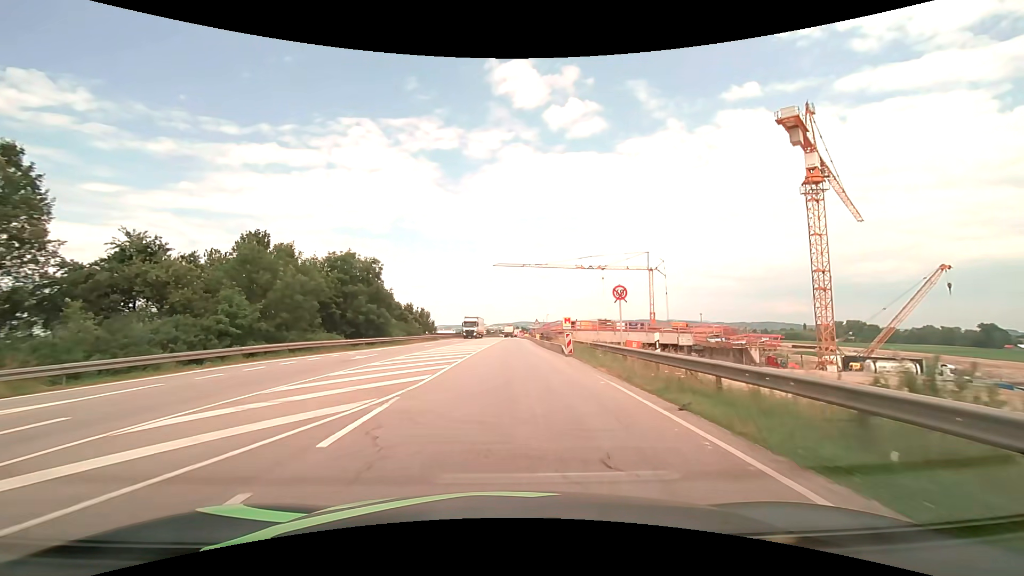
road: motorway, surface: asphalt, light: Day
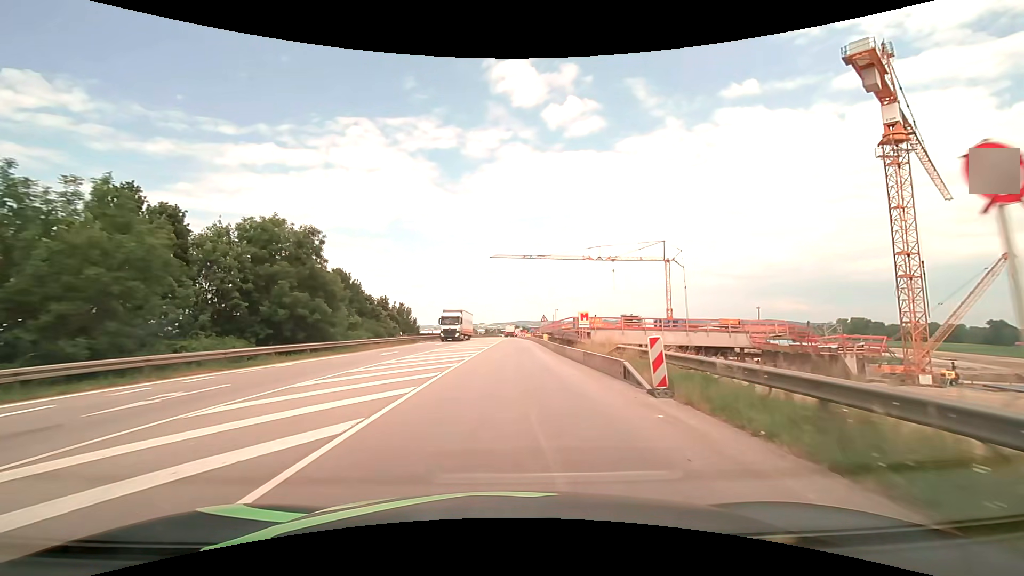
(0.0, +15.4) m; 0°
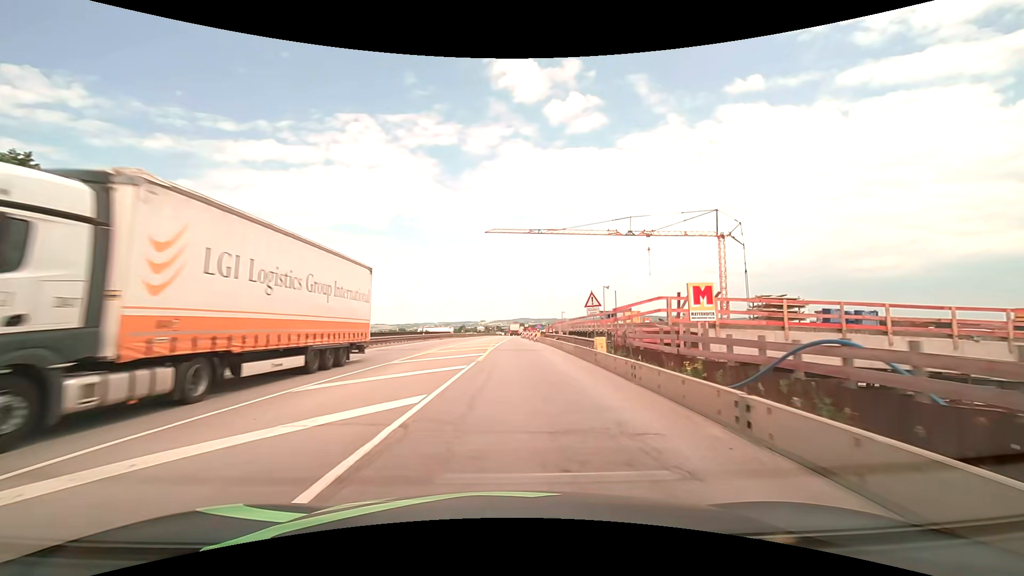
(0.0, +30.6) m; 0°
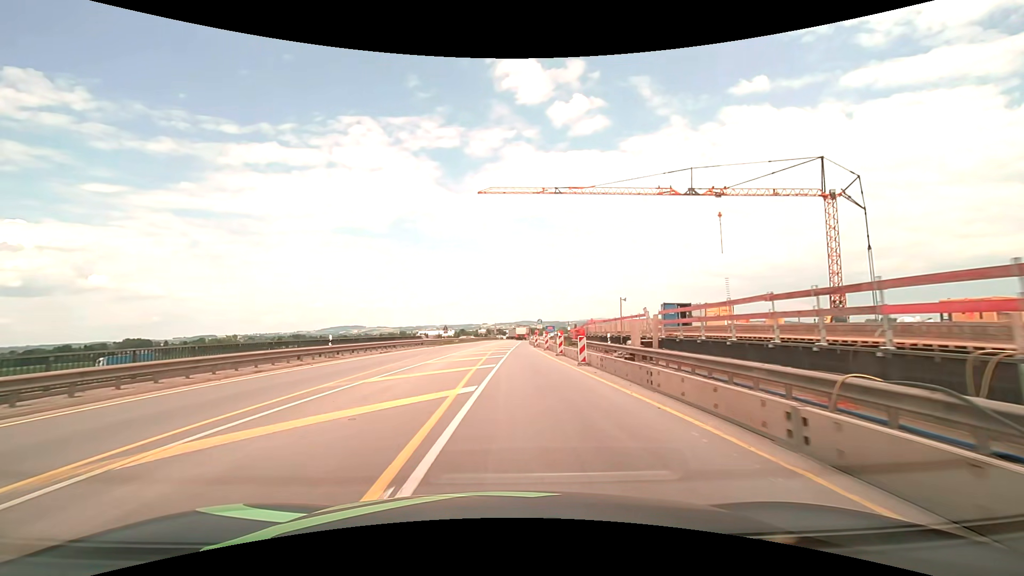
(0.0, +30.7) m; 0°
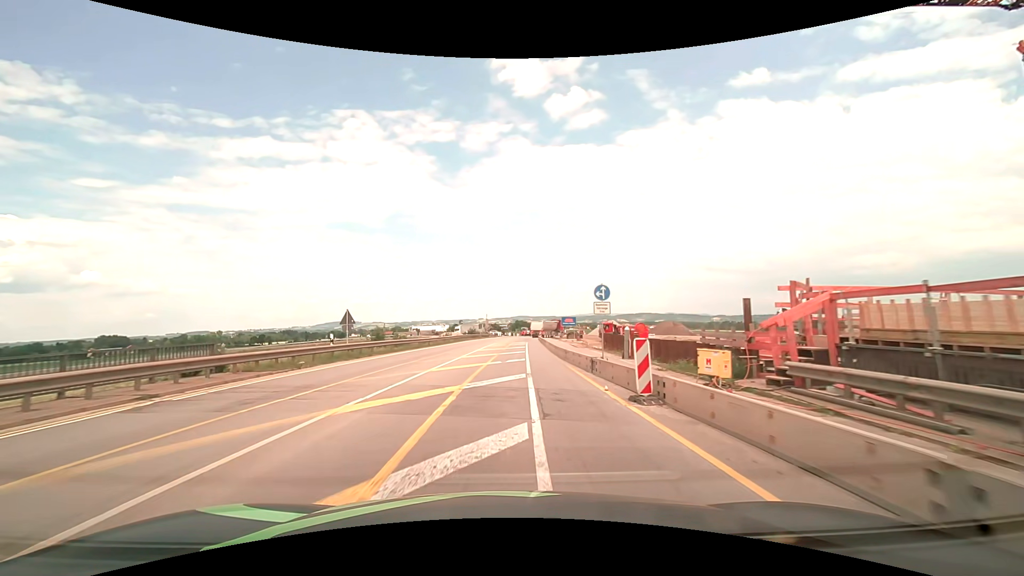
(+0.1, +38.4) m; +1°
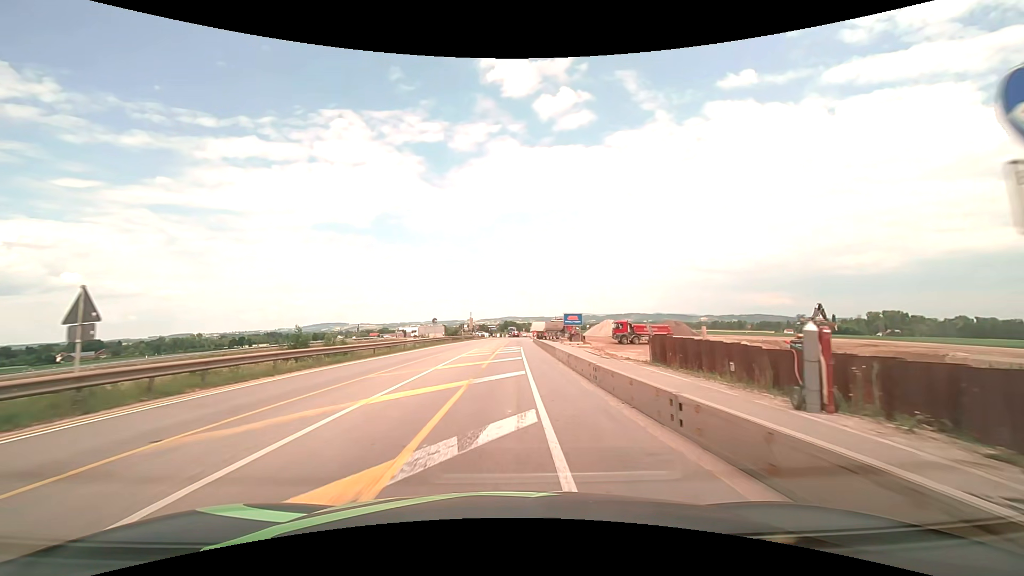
(+0.1, +15.4) m; +1°
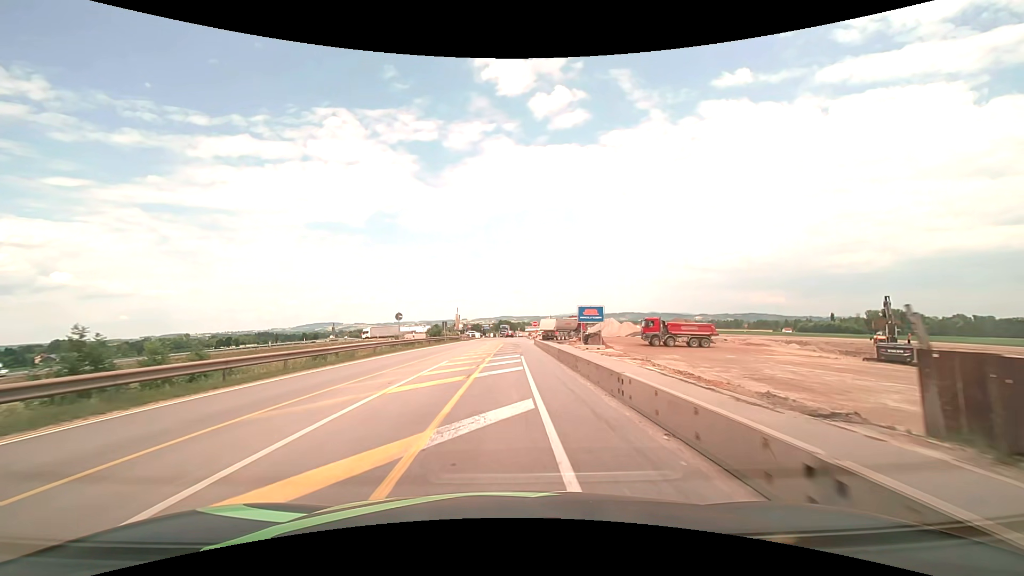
(+0.1, +15.3) m; +1°
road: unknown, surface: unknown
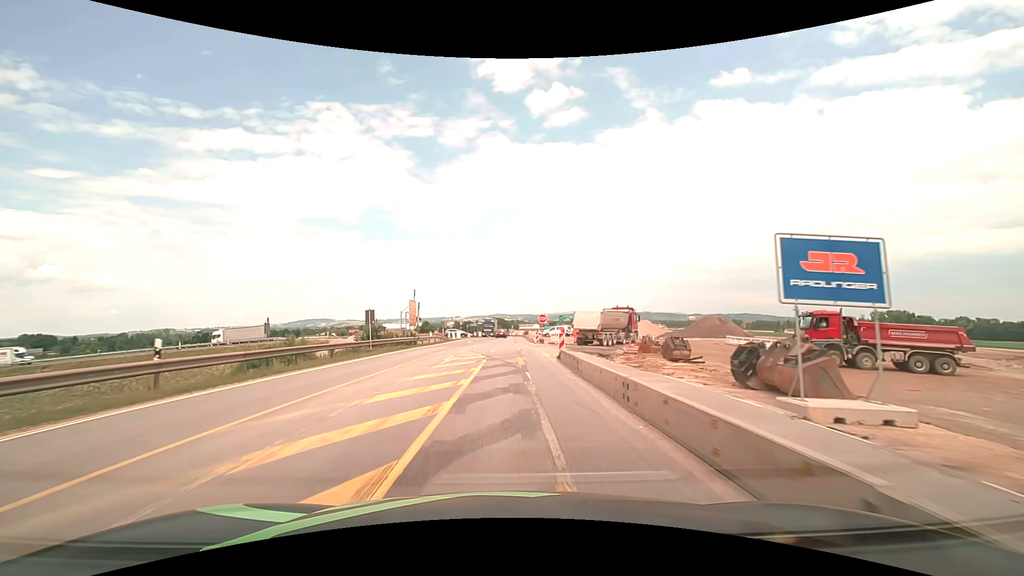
(+0.2, +30.6) m; +1°
(0, +10) (0, +20) (0, +30) (0, +40) (+1, +50) (+1, +60) (+1, +70) (+1, +80) (+2, +90) (+2, +100) m
